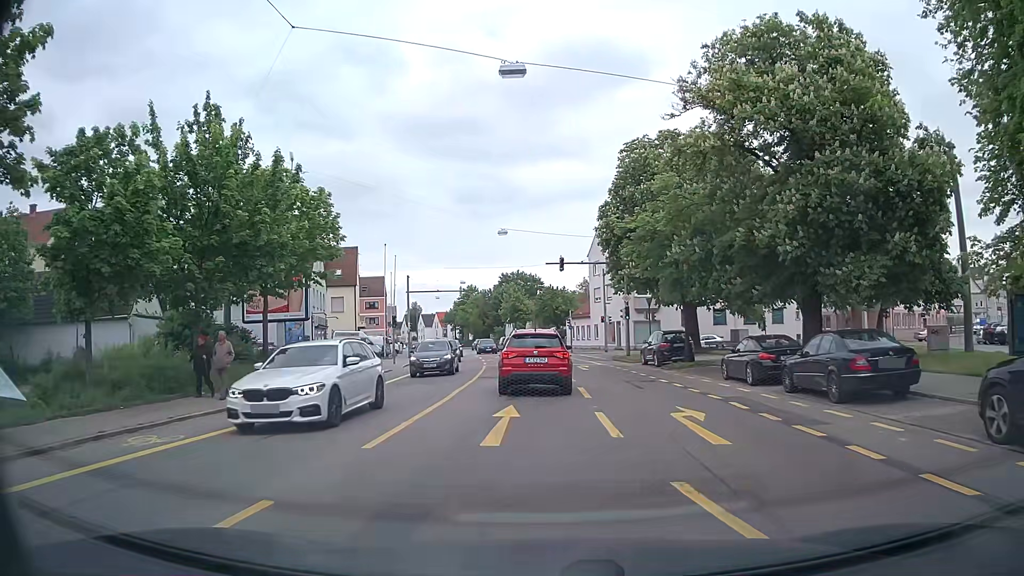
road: tertiary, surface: asphalt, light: Day
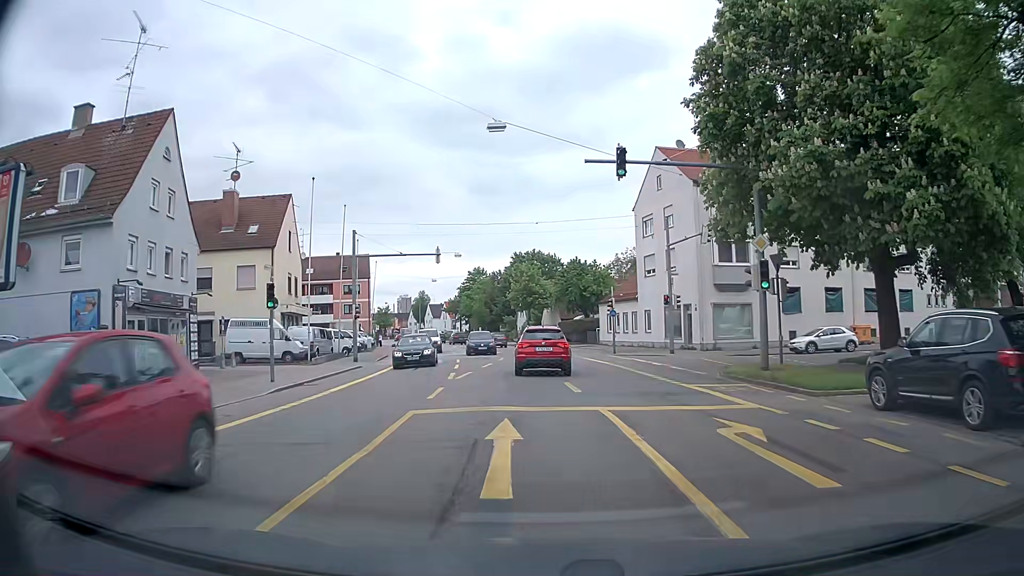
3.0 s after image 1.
(-0.3, +24.0) m; -1°
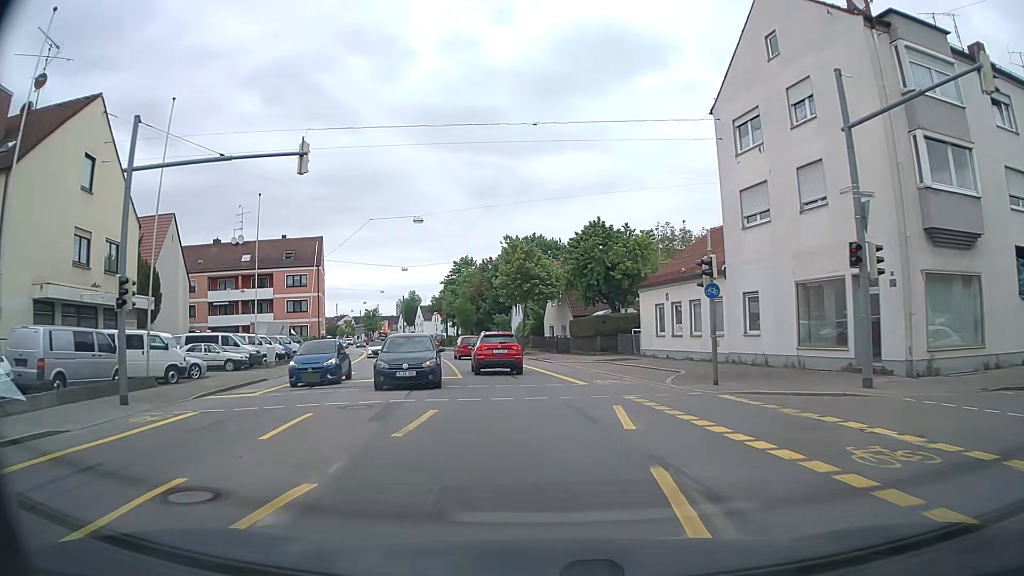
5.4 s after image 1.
(-0.3, +23.5) m; 0°
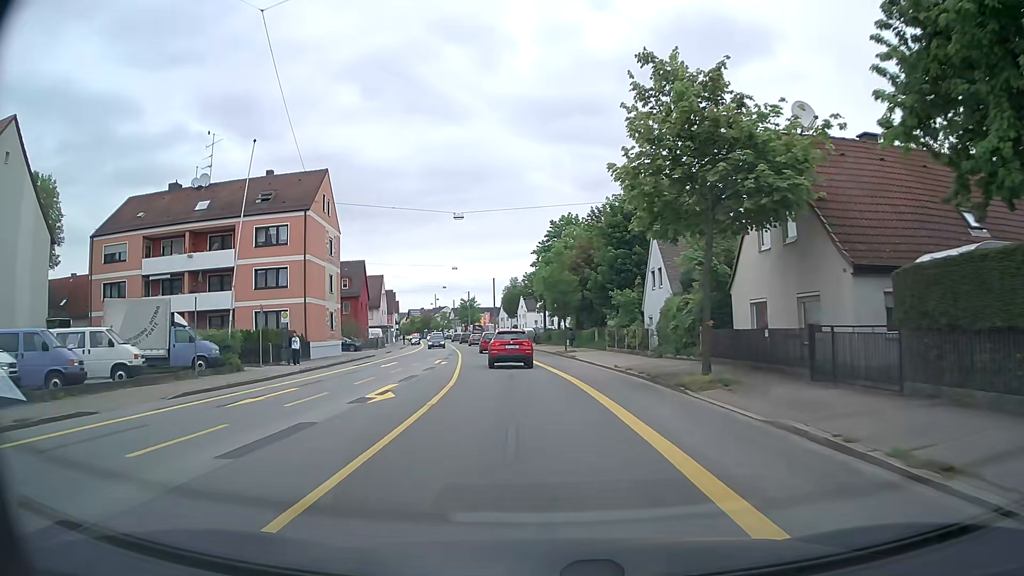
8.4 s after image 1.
(-2.3, +32.5) m; -10°
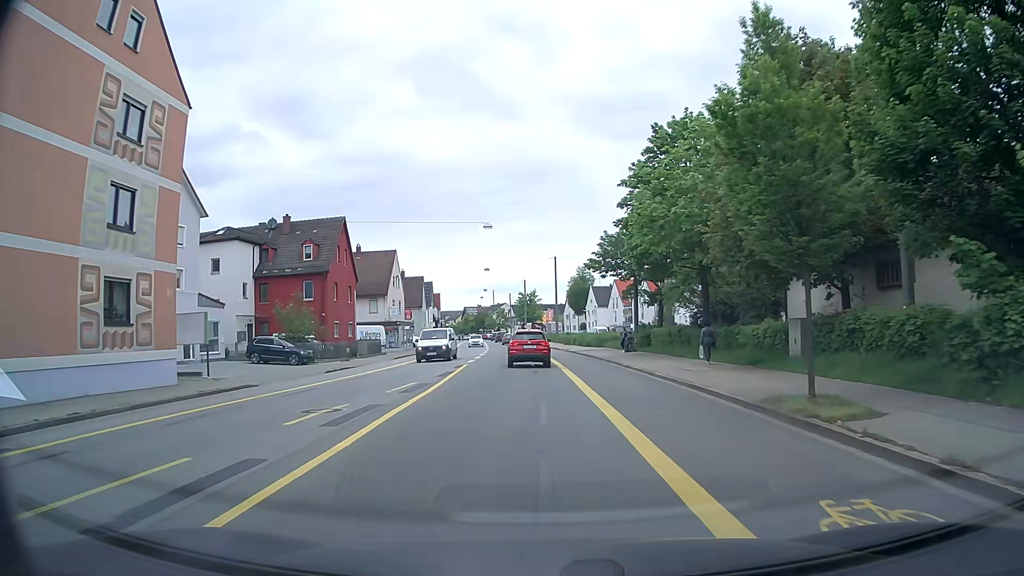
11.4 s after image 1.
(-1.7, +33.3) m; -6°
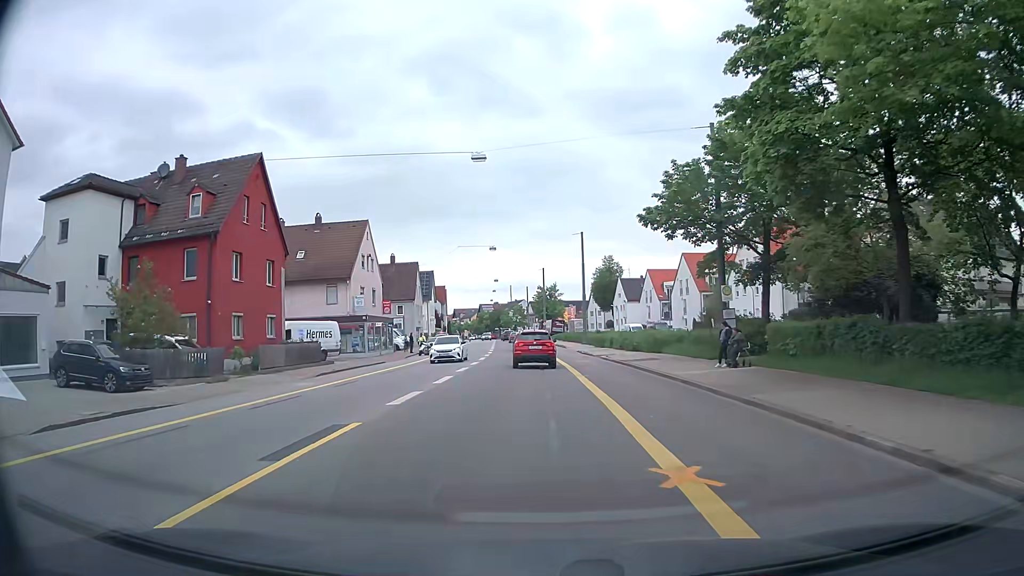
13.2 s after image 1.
(-0.3, +20.5) m; -2°
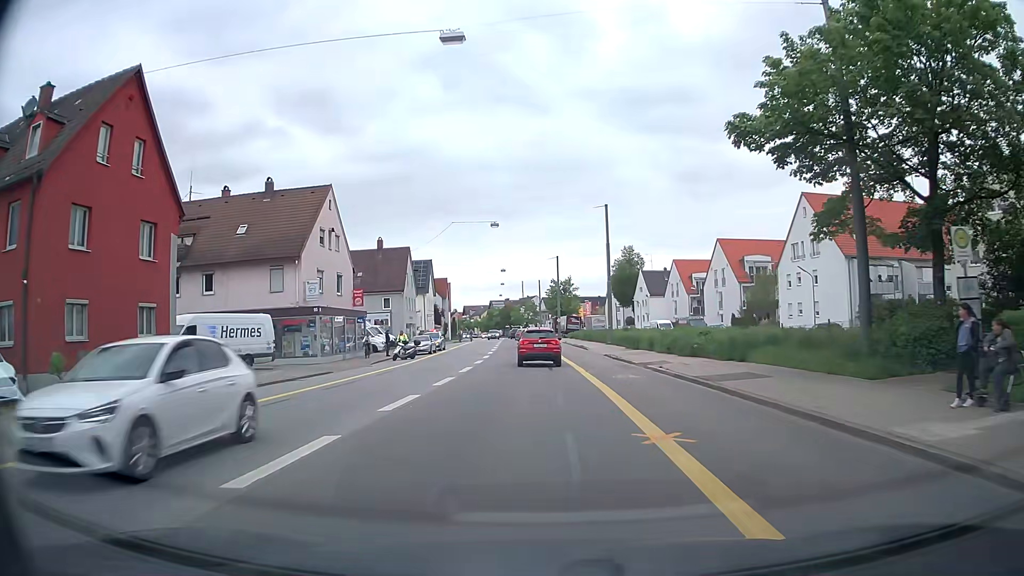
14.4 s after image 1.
(0.0, +13.5) m; -1°
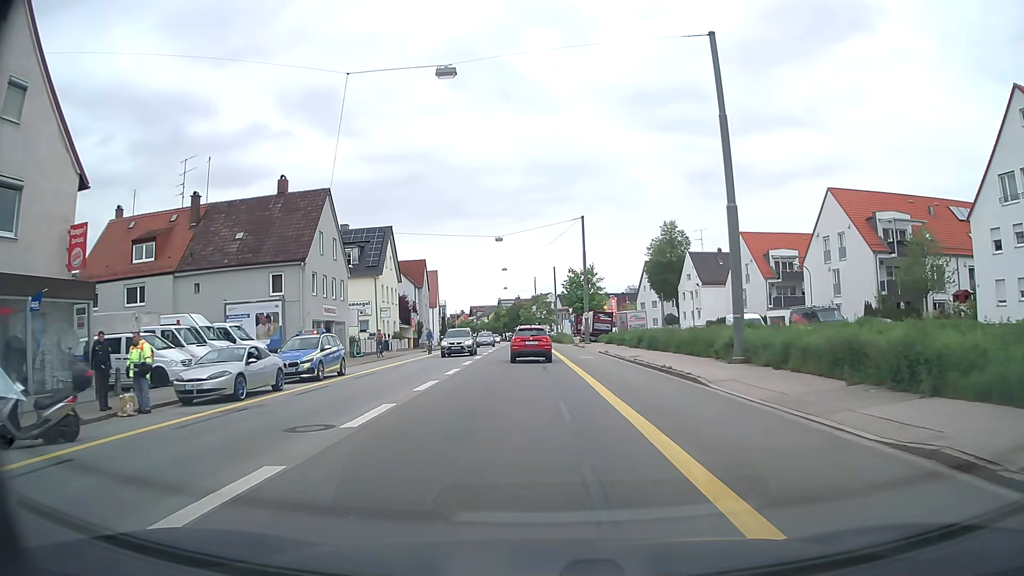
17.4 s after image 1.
(0.0, +32.3) m; 0°
(0, +10) (0, +20) (0, +30) (0, +40) (-1, +50) (-1, +60) (-2, +70) (-2, +80) (-3, +90) (-3, +100) m
